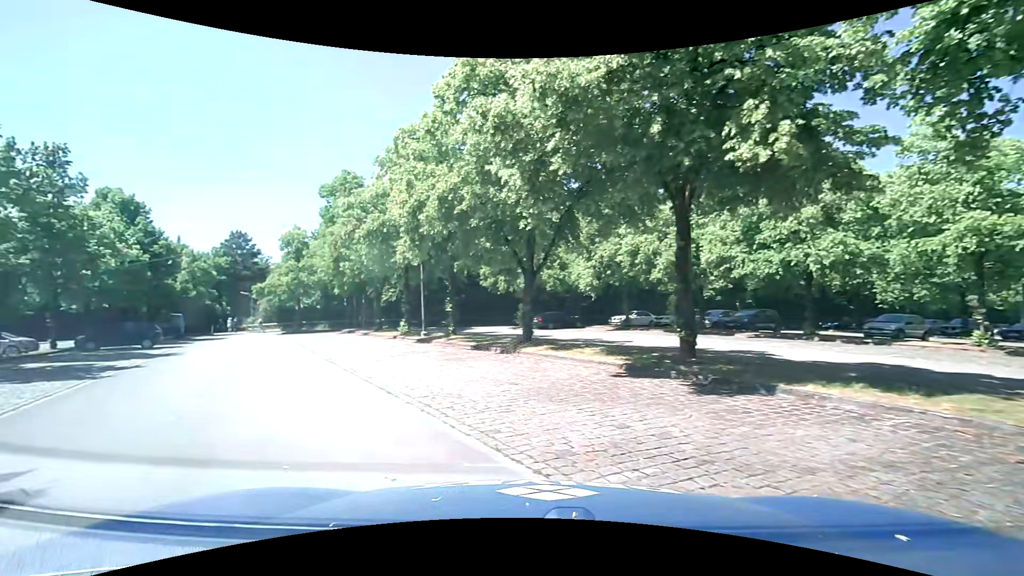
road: residential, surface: asphalt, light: Day
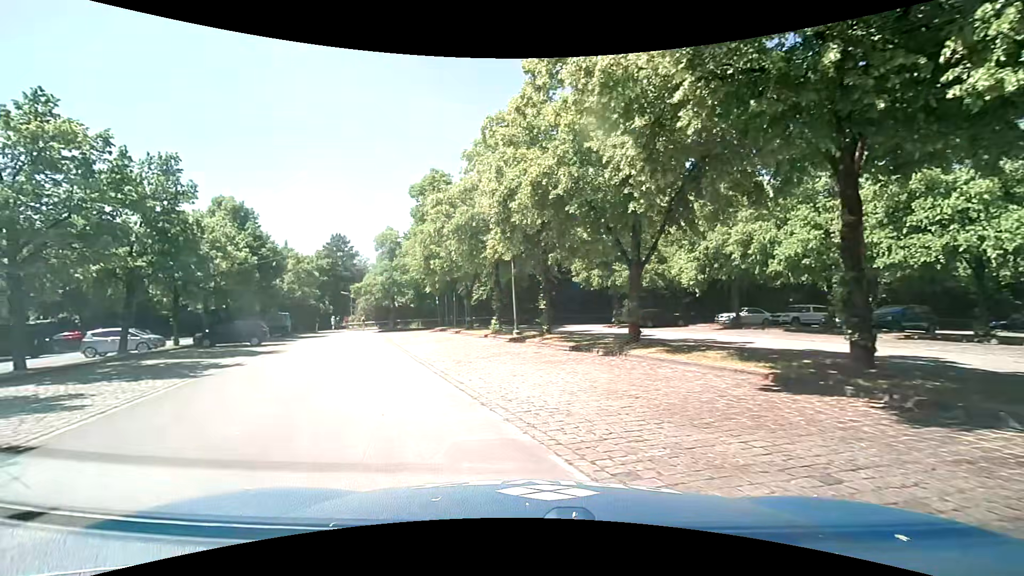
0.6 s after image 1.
(-0.1, +1.7) m; -9°
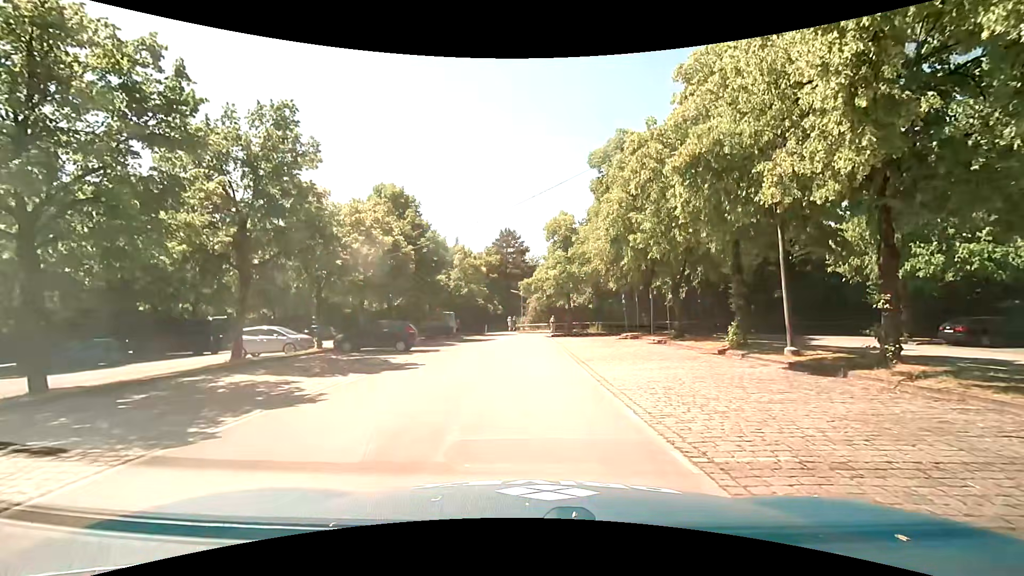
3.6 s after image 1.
(-2.5, +9.0) m; -22°
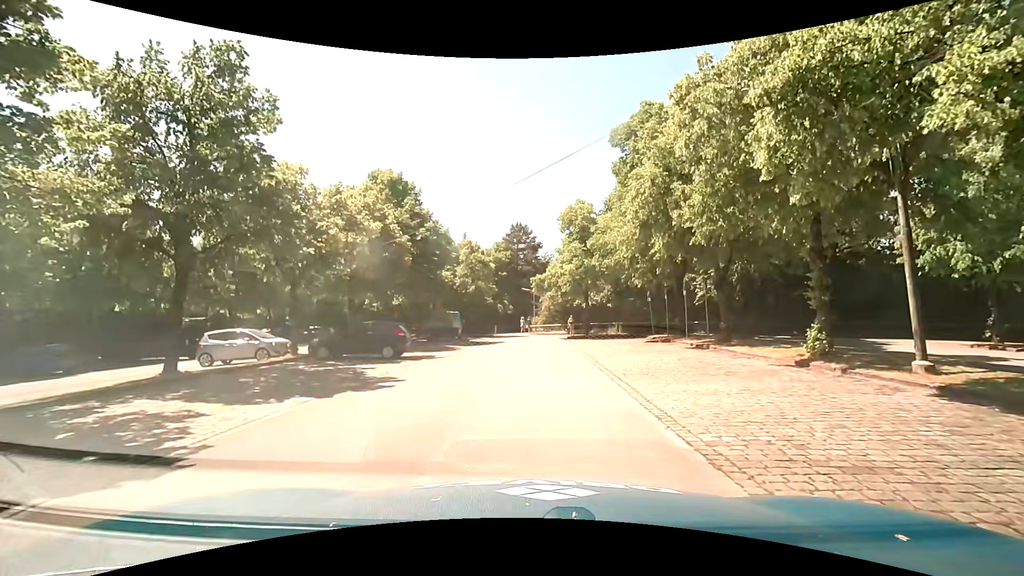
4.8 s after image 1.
(0.0, +4.1) m; 0°
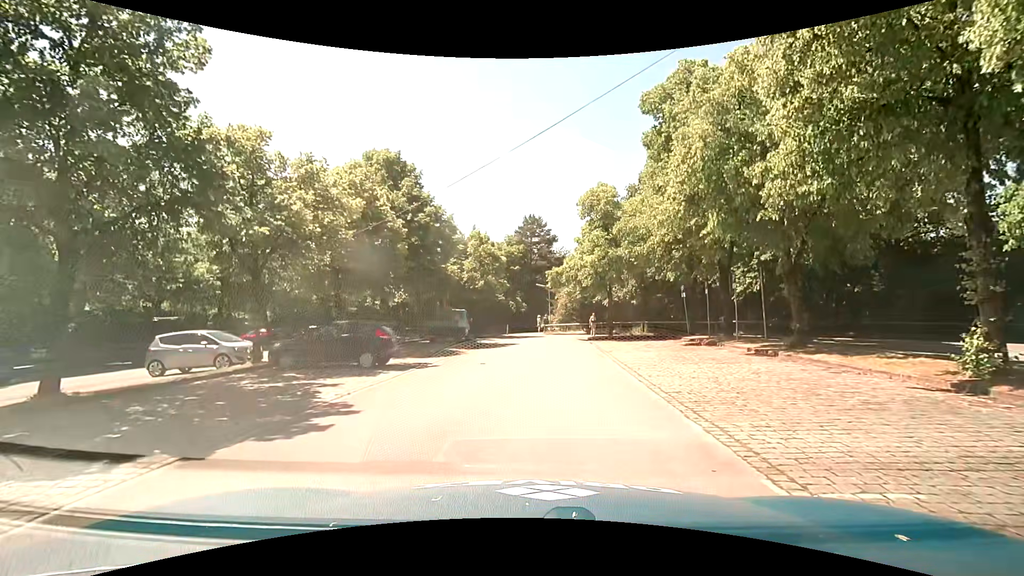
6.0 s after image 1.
(-0.1, +4.2) m; -1°
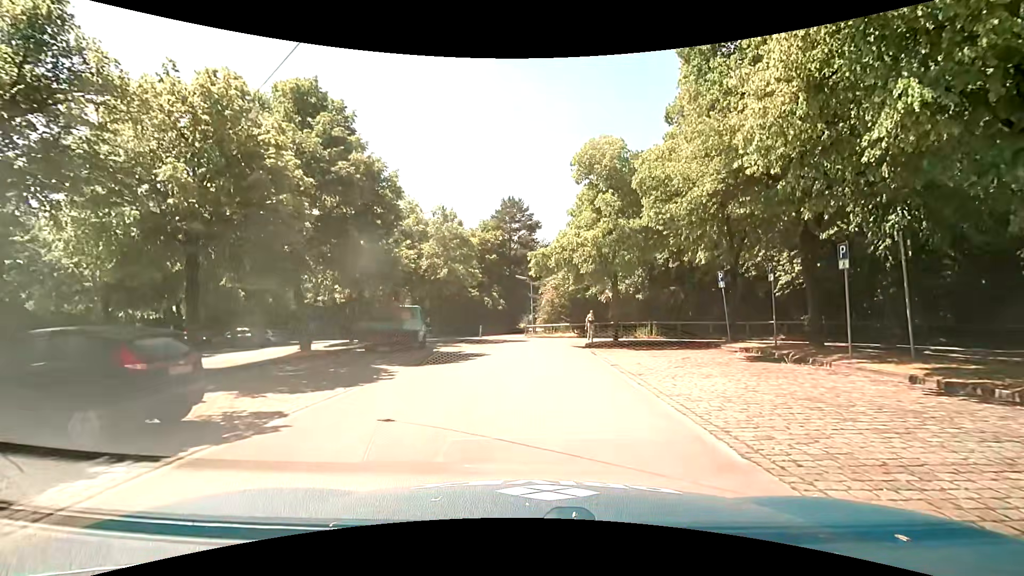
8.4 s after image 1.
(0.0, +8.9) m; +1°
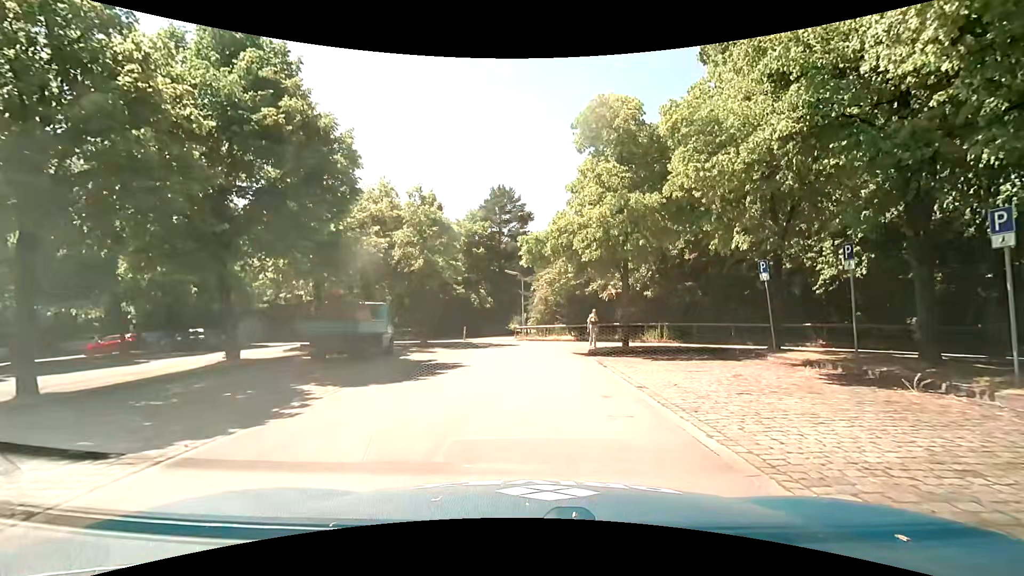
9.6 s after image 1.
(0.0, +4.6) m; +1°
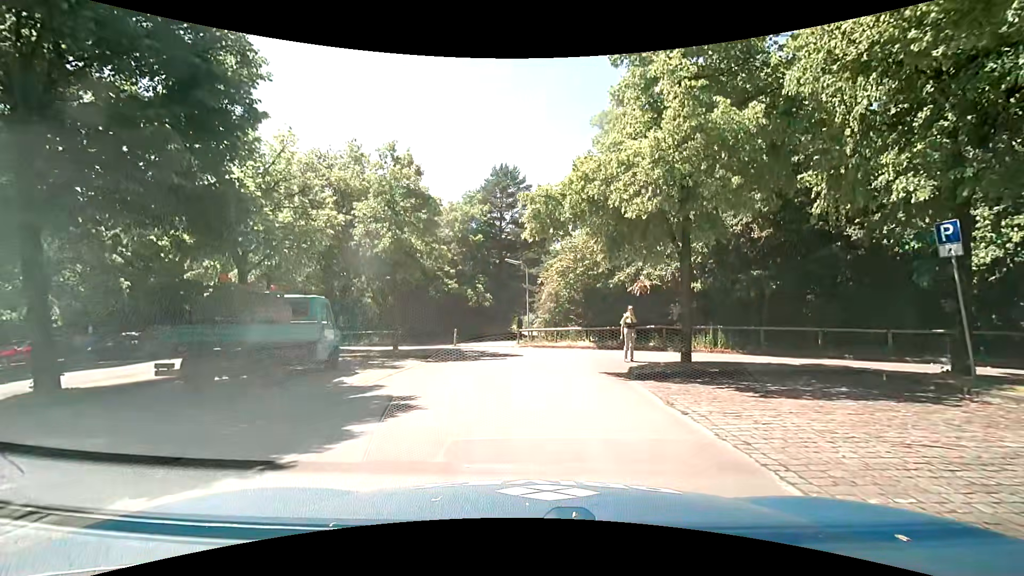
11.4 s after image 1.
(0.0, +6.8) m; 0°
